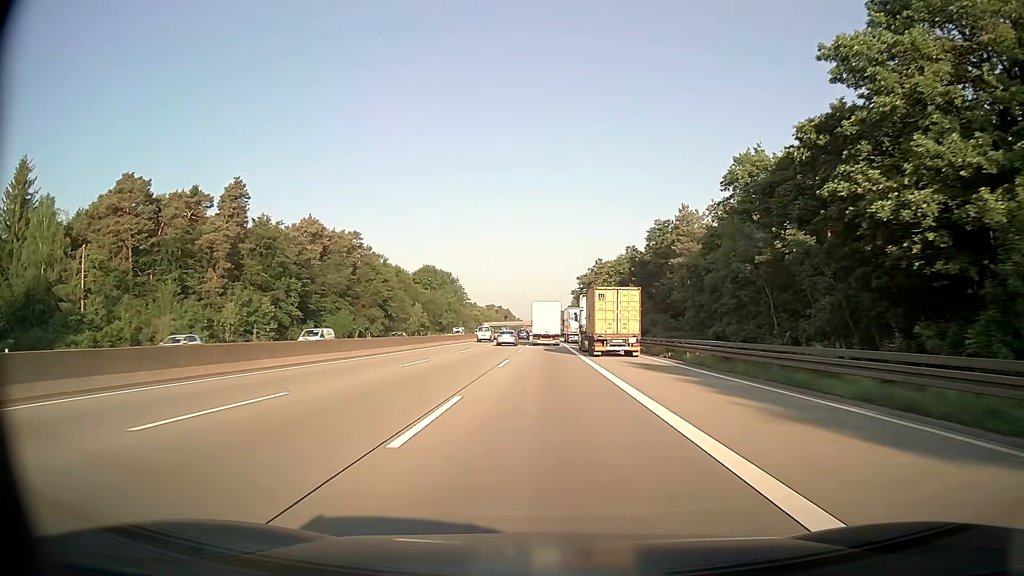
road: motorway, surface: asphalt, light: Day
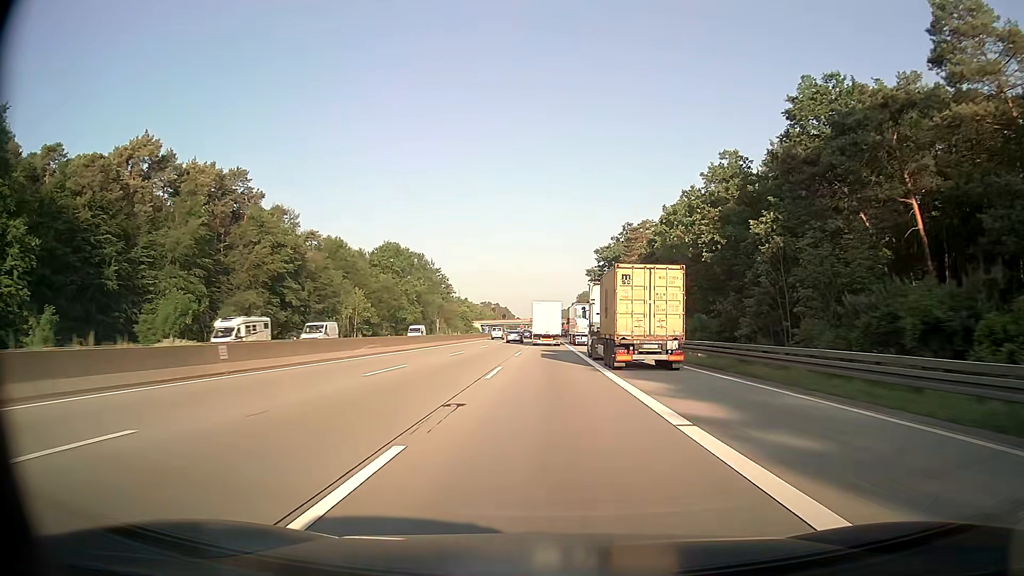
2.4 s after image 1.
(+0.1, +60.3) m; 0°
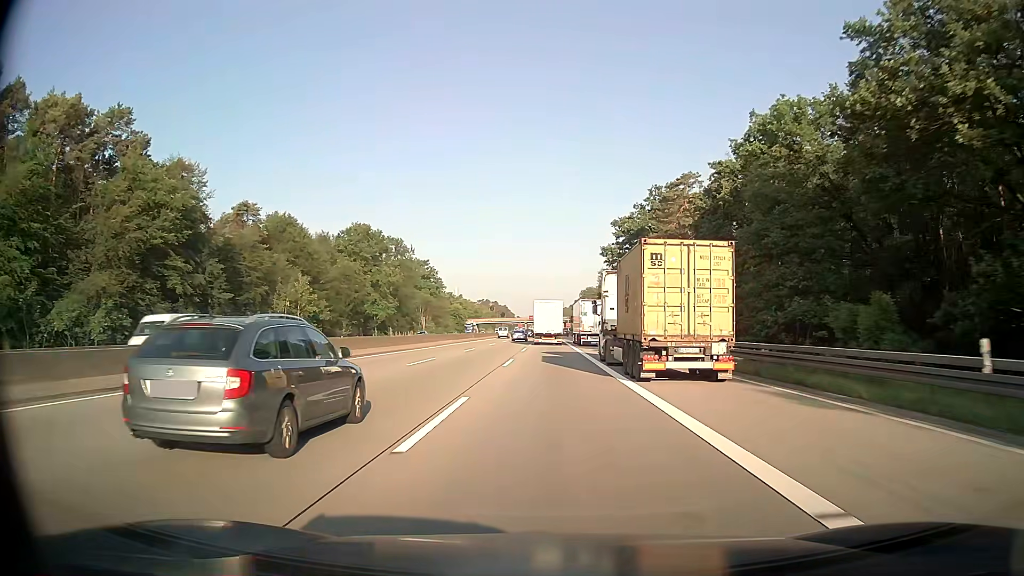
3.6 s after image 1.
(-0.1, +30.3) m; 0°
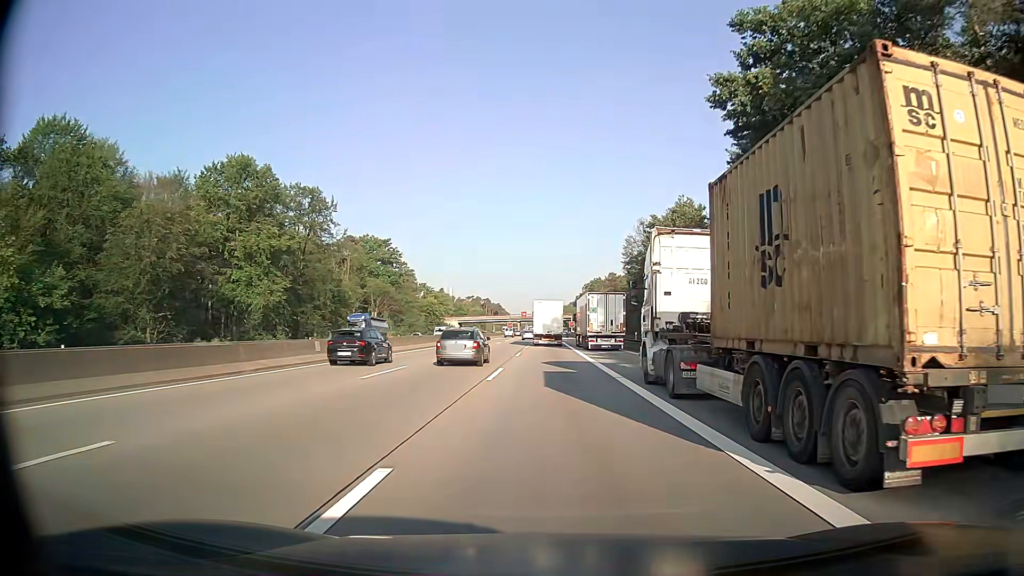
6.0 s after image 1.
(0.0, +60.8) m; 0°
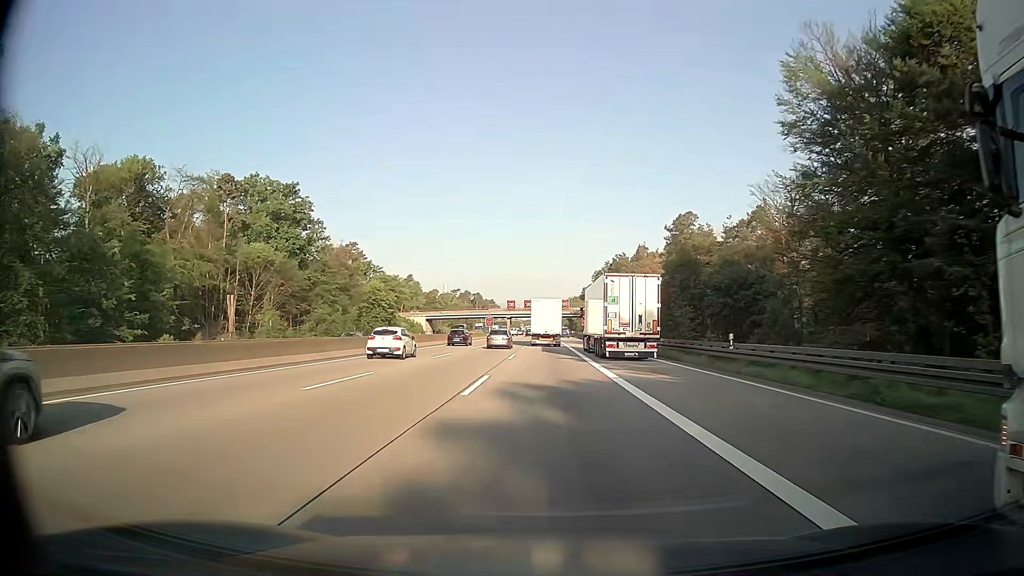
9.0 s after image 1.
(+0.1, +76.4) m; 0°
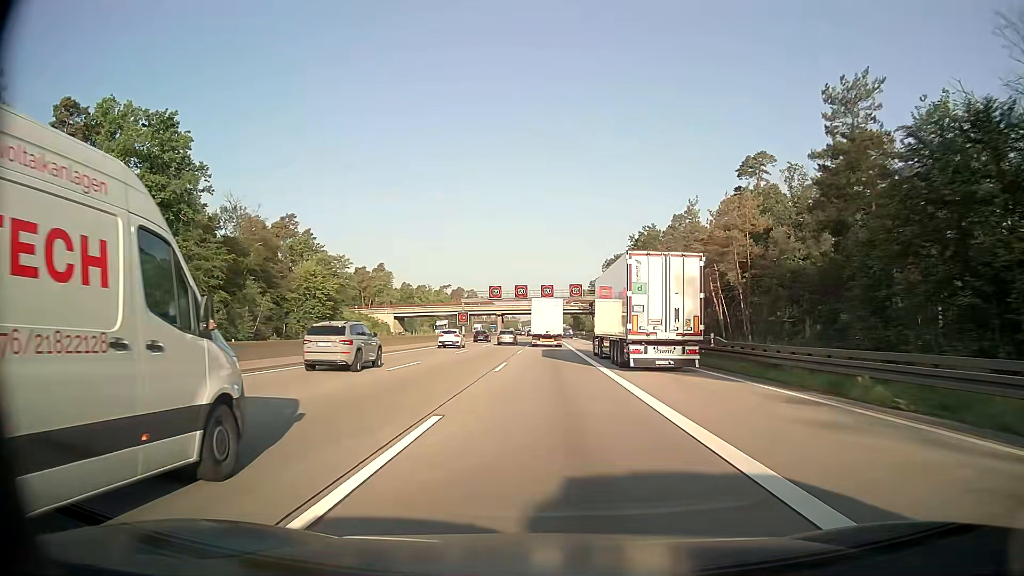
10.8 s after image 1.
(+0.1, +46.0) m; 0°
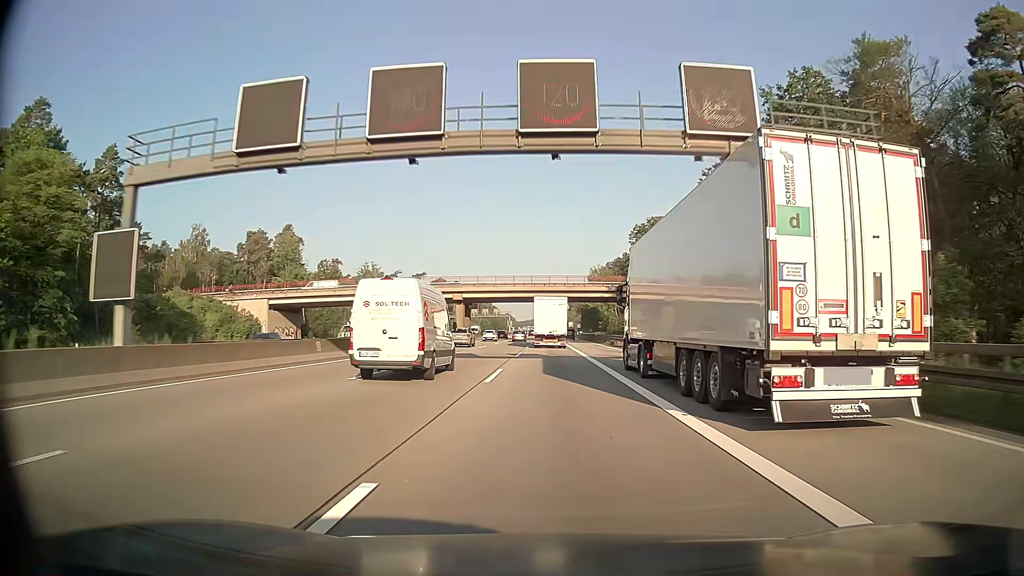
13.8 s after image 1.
(+0.1, +76.9) m; 0°
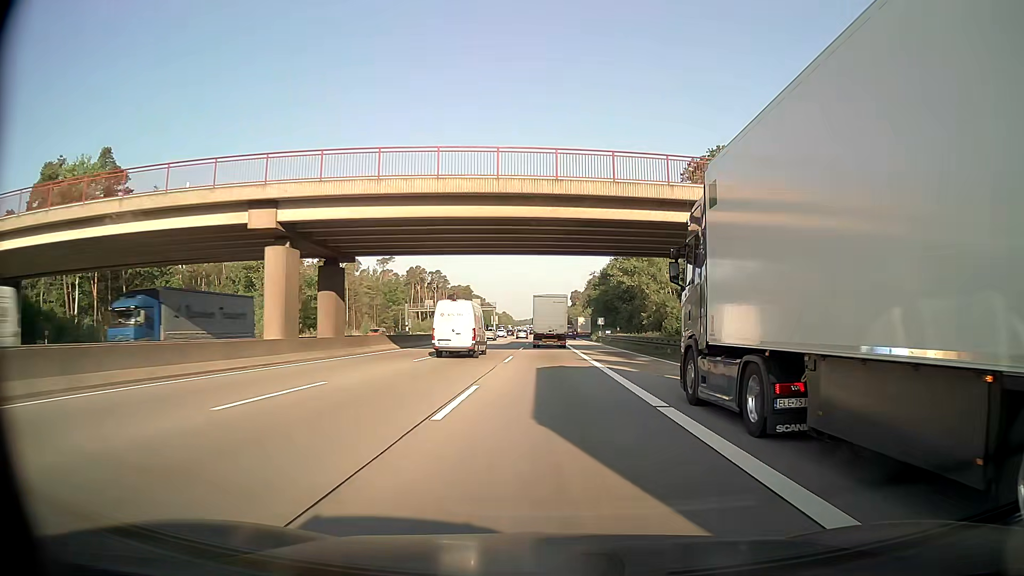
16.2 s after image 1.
(+0.2, +61.8) m; 0°
(0, +10) (0, +20) (0, +30) (0, +40) (0, +50) (0, +60) (0, +70) (0, +80) (0, +90) (0, +100) m
